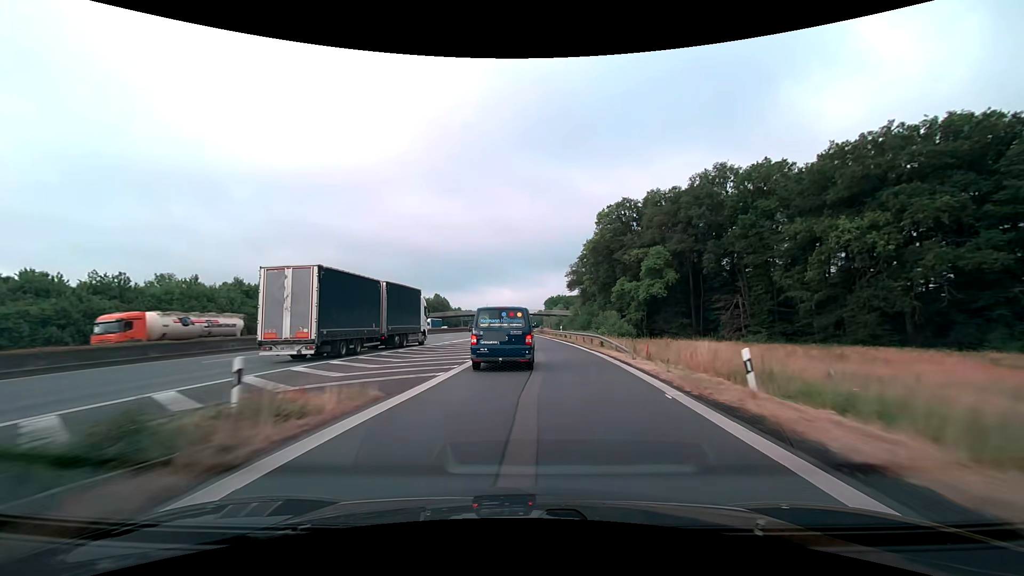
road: motorway_link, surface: asphalt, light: Day
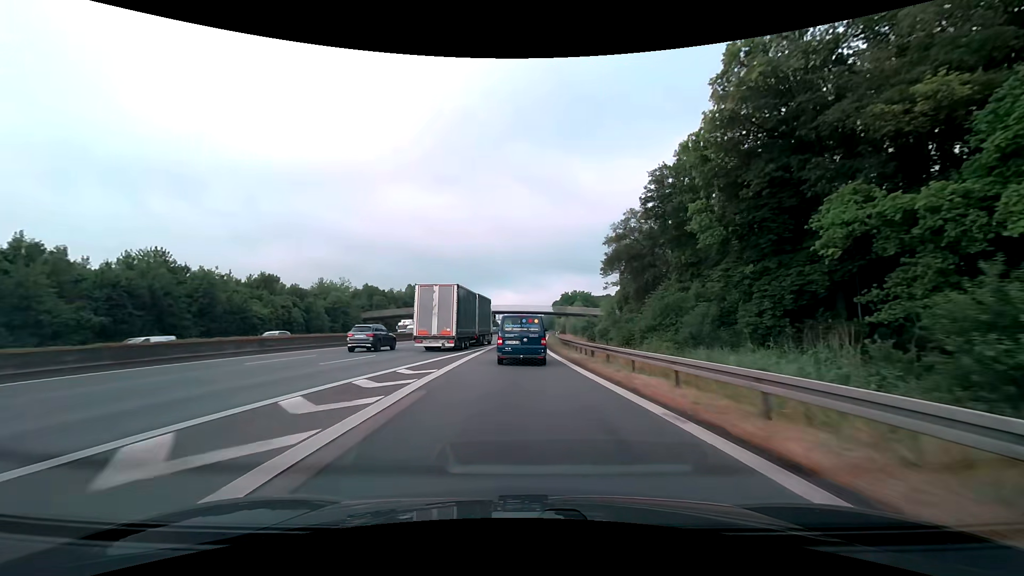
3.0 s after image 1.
(-0.1, +57.7) m; -1°
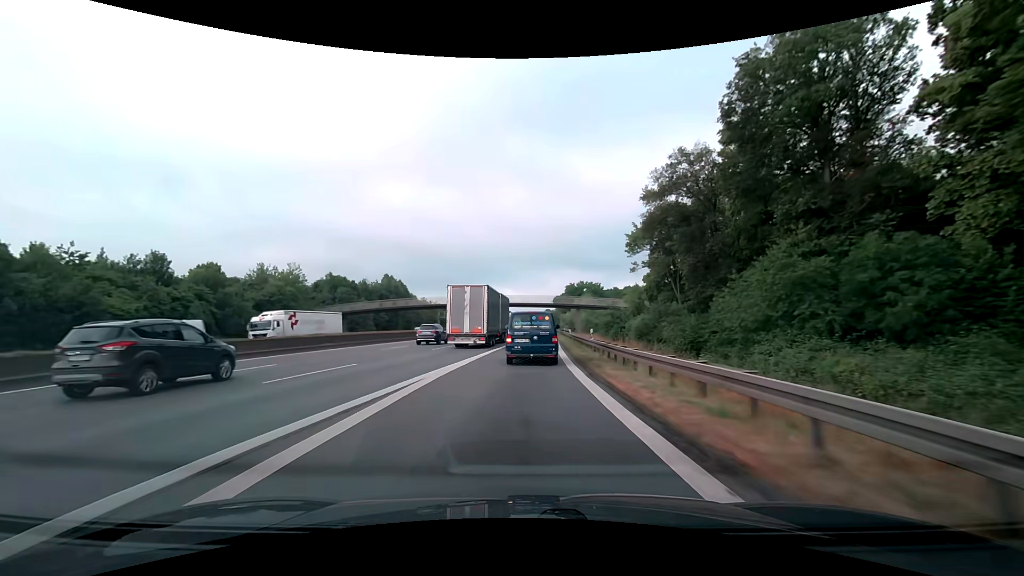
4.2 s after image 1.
(0.0, +24.8) m; 0°
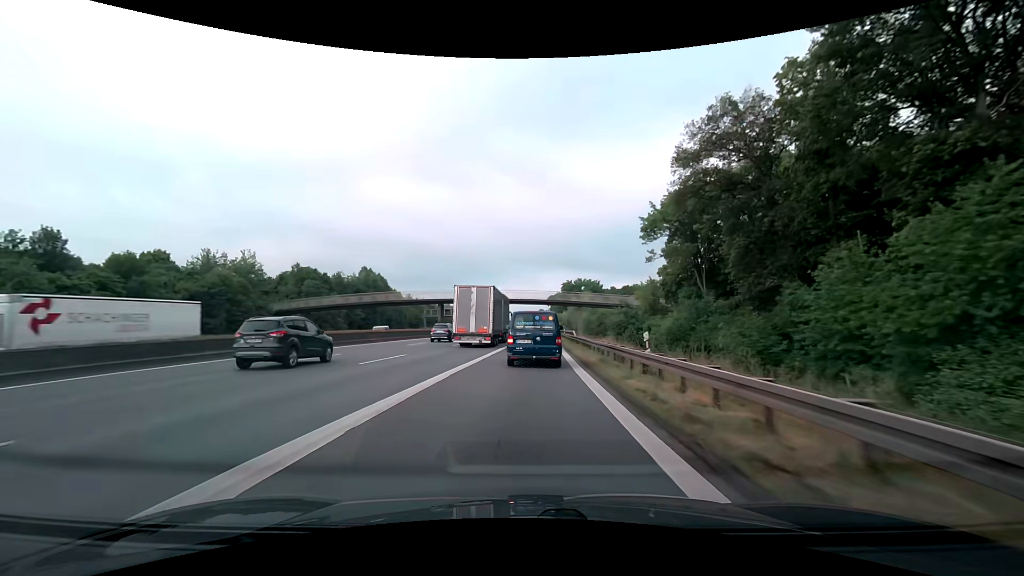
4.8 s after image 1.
(0.0, +12.6) m; +1°
(0, +10) (0, +20) (+1, +30) (+1, +40) (+1, +50) (+2, +60) (+2, +70) (+3, +80) (+3, +90) (+4, +100) m
